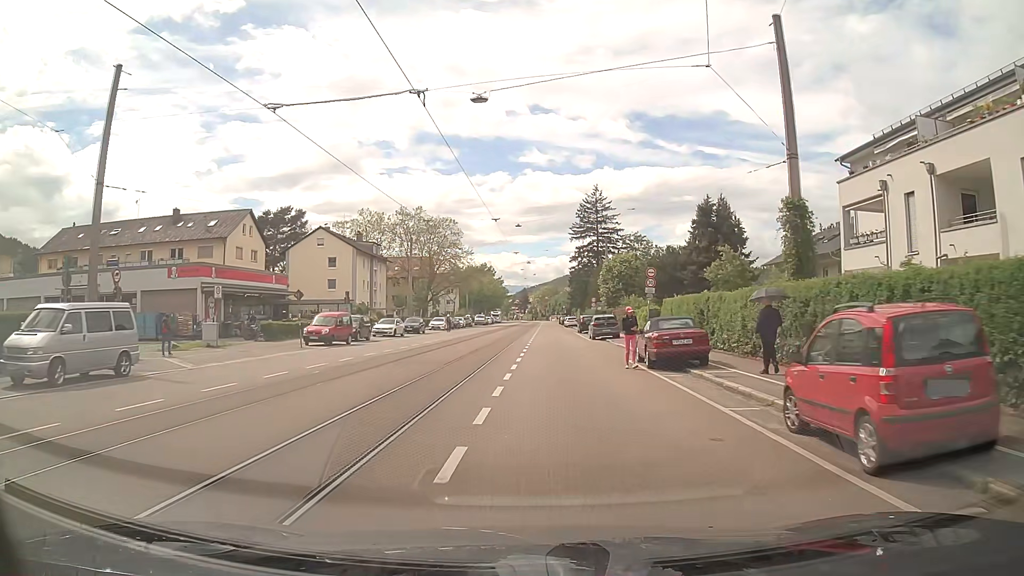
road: tertiary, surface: asphalt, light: Day
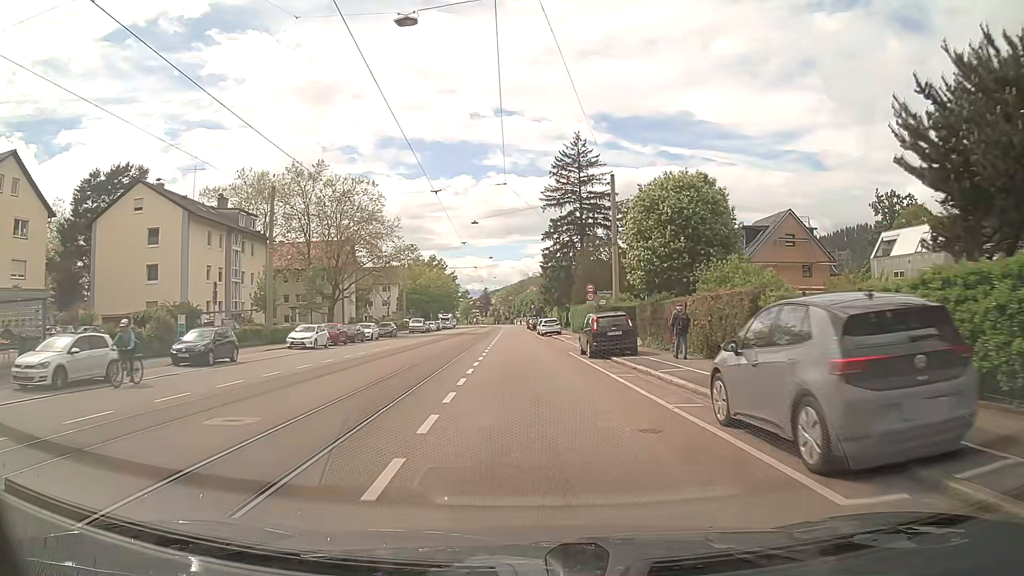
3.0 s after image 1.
(+0.9, +36.6) m; +3°
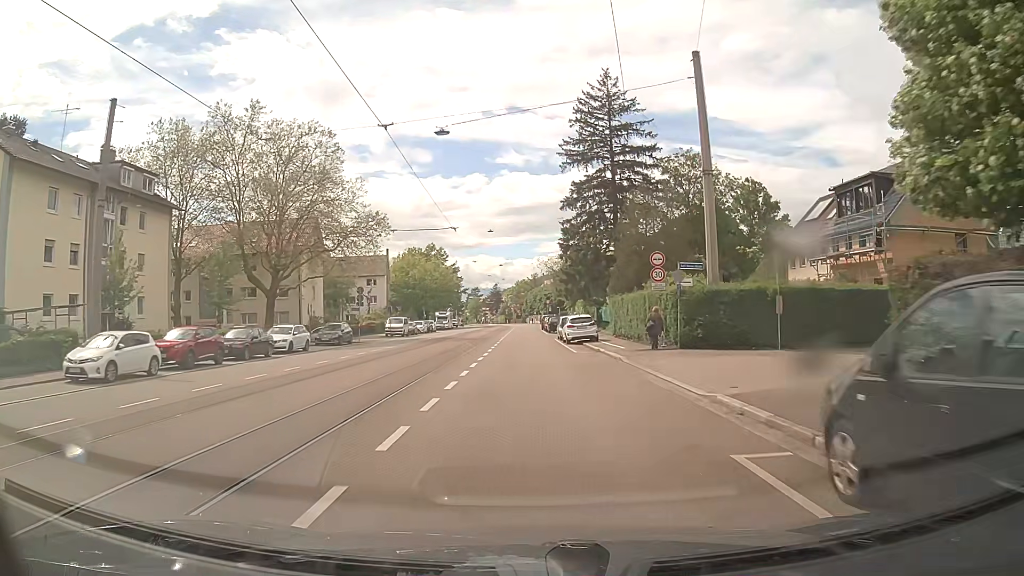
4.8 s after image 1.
(-0.2, +22.2) m; -1°
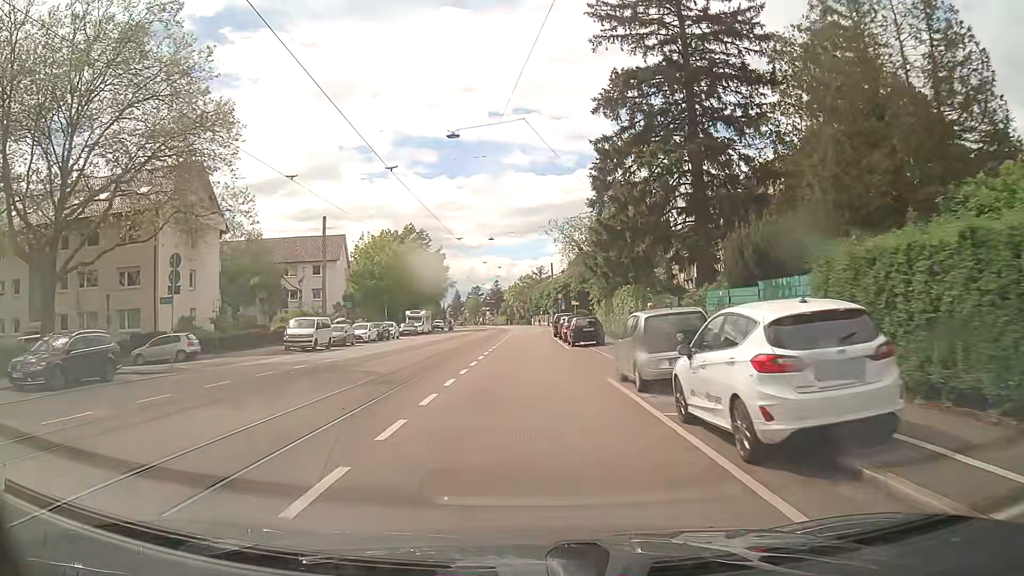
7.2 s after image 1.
(-0.1, +29.4) m; 0°
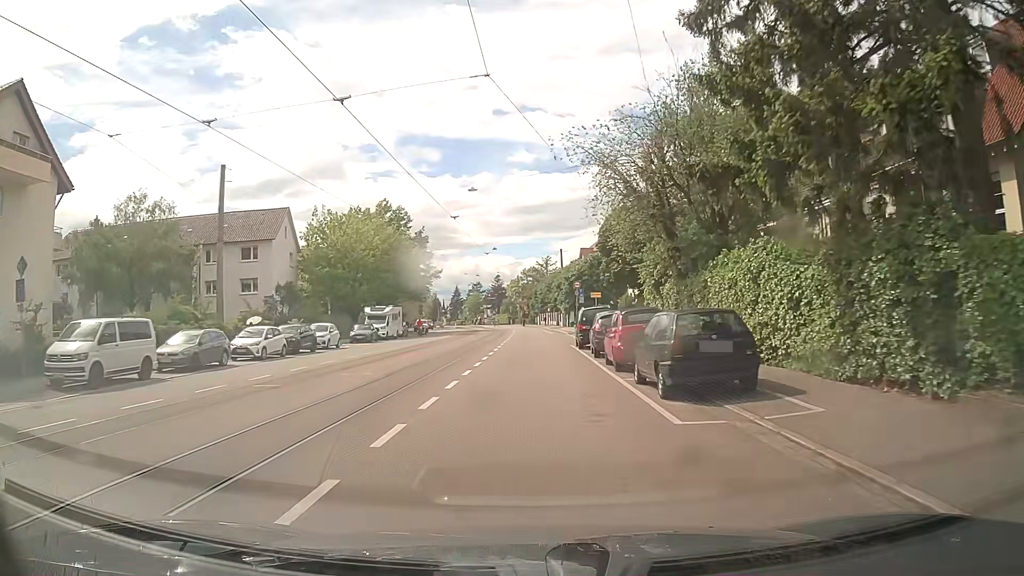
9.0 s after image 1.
(-0.3, +21.7) m; -1°
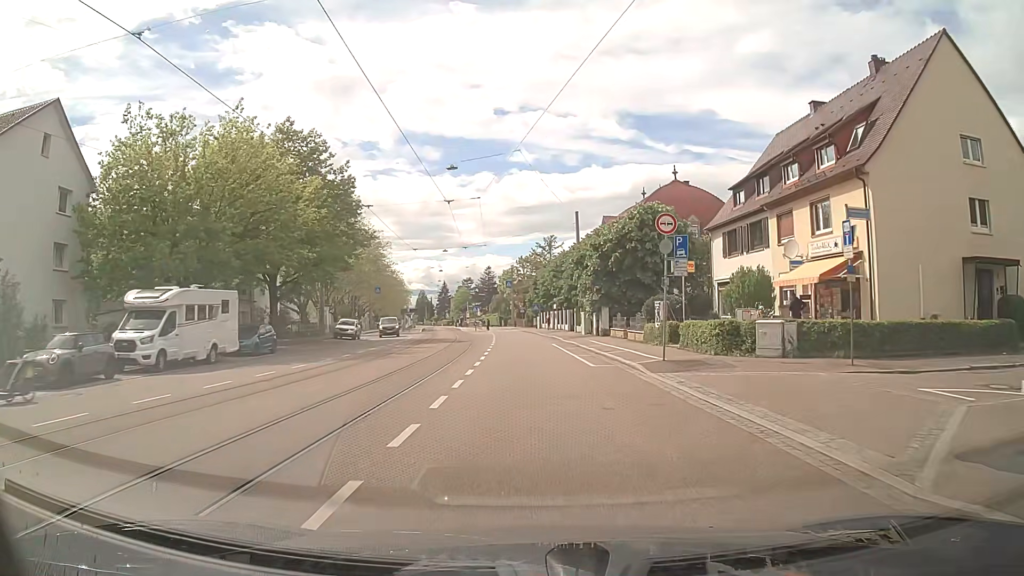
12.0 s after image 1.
(-0.2, +36.0) m; 0°
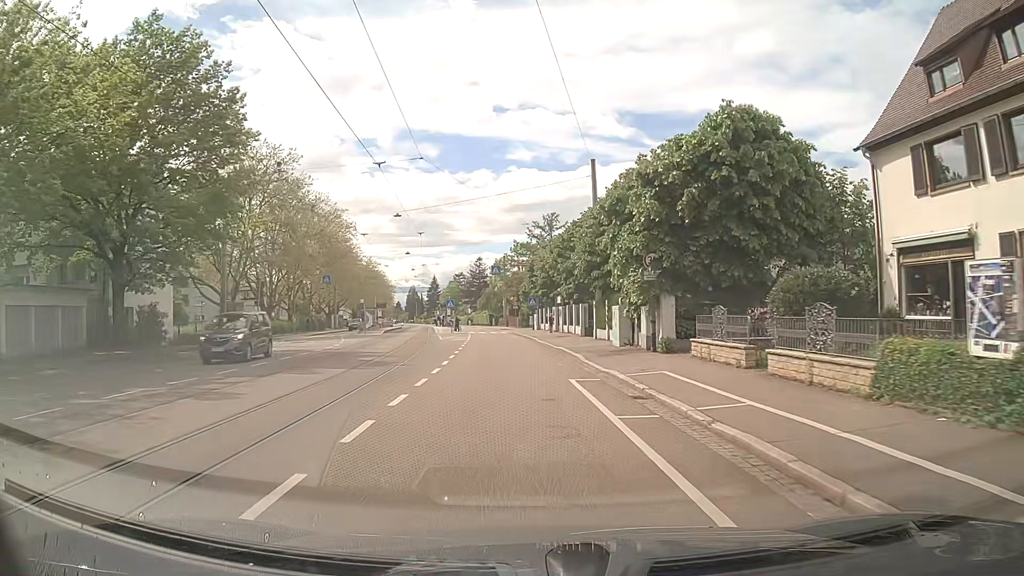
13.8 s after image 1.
(+0.2, +20.8) m; 0°
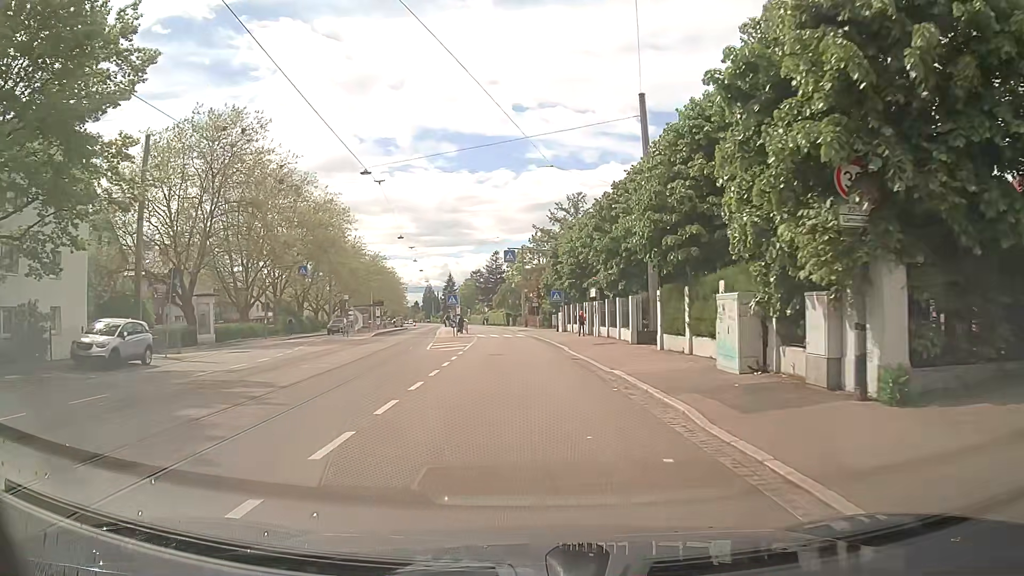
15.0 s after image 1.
(-0.2, +12.8) m; -2°
(0, +10) (-1, +20) (-1, +30) (-2, +40) (-2, +50) (-3, +60) (-4, +70) (-6, +80) (-7, +90) (-8, +100) m
